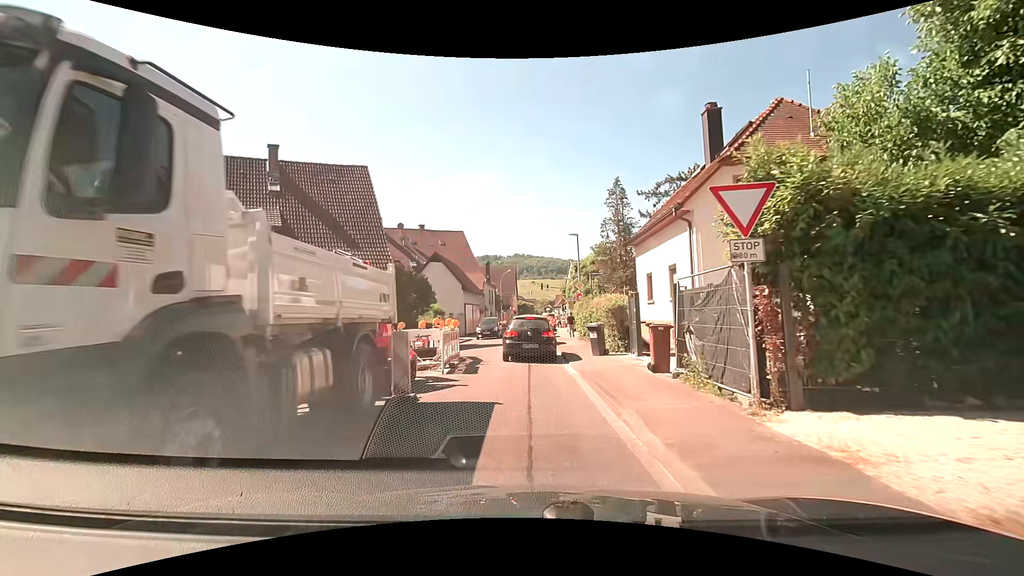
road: tertiary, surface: asphalt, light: Day
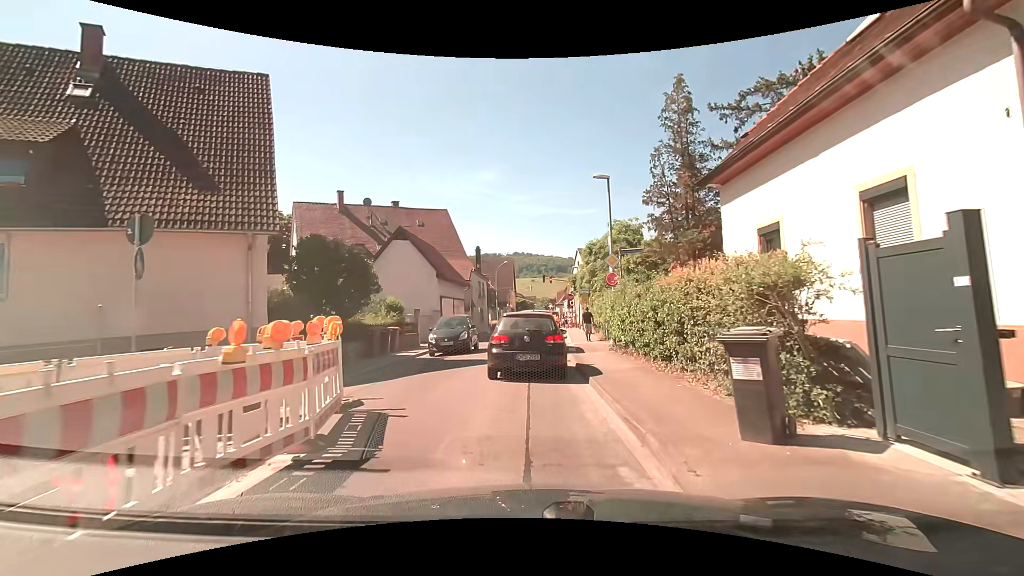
(0.0, +11.3) m; 0°
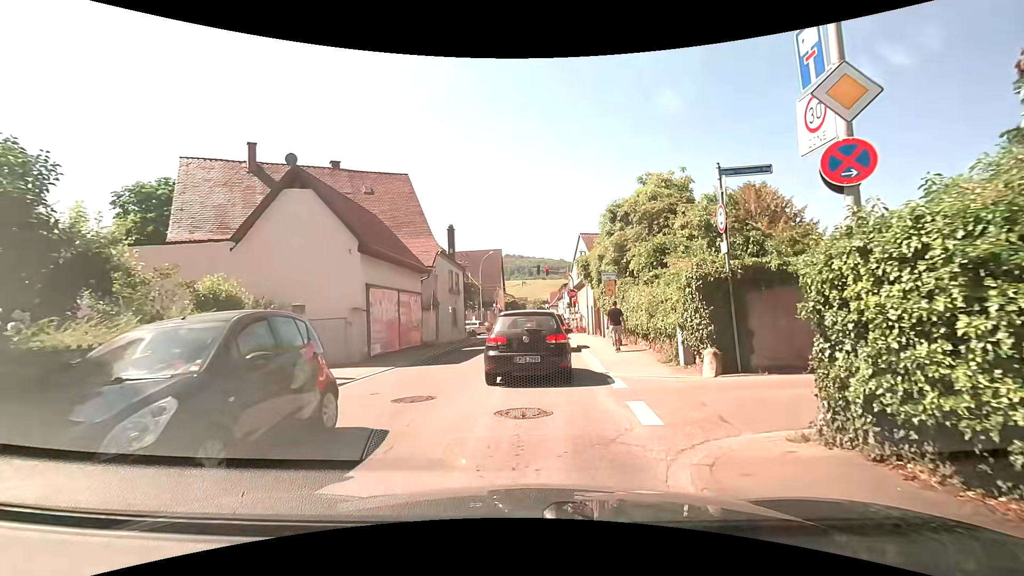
(+0.1, +12.8) m; +2°
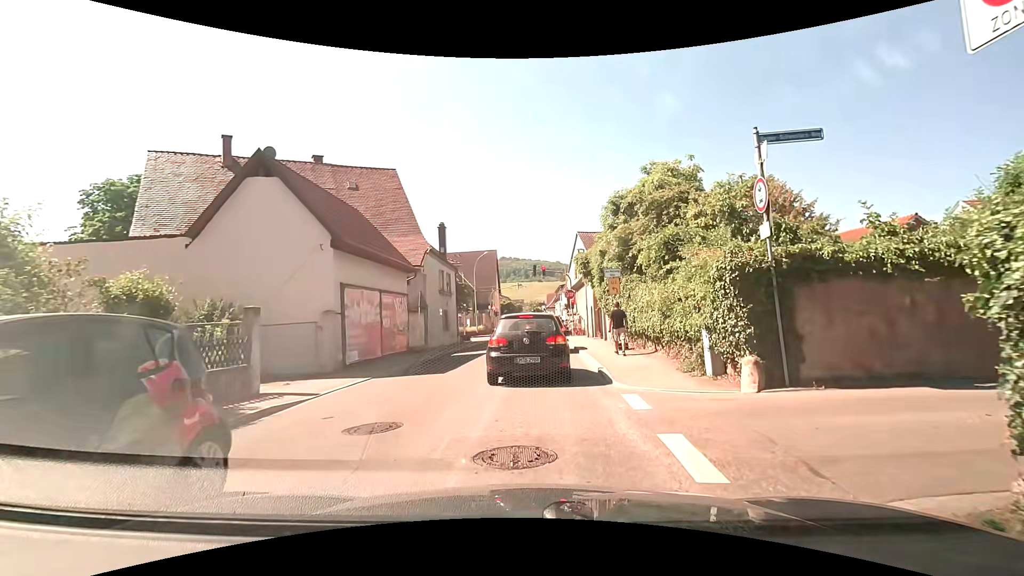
(0.0, +2.0) m; 0°
